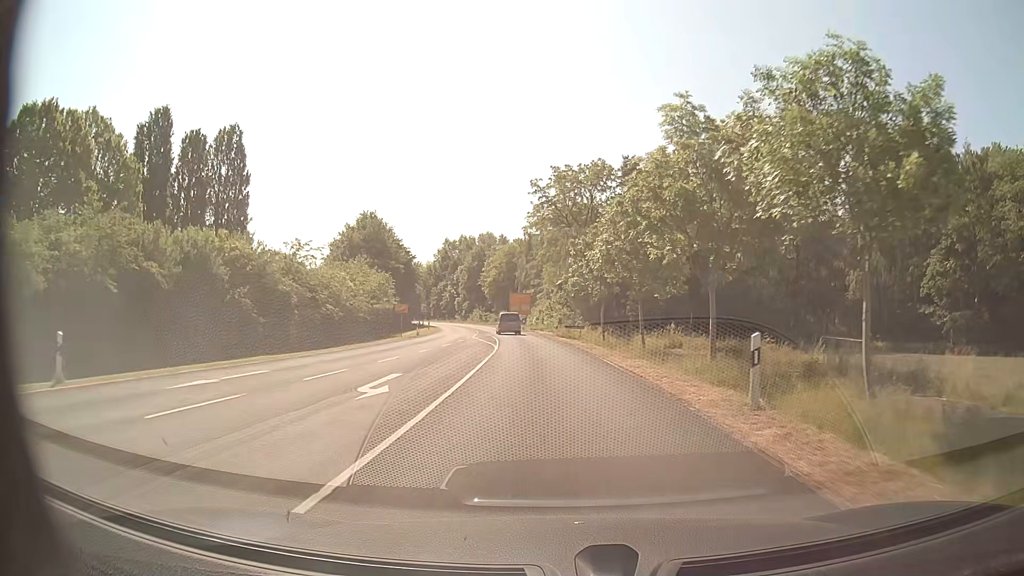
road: secondary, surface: asphalt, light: Day
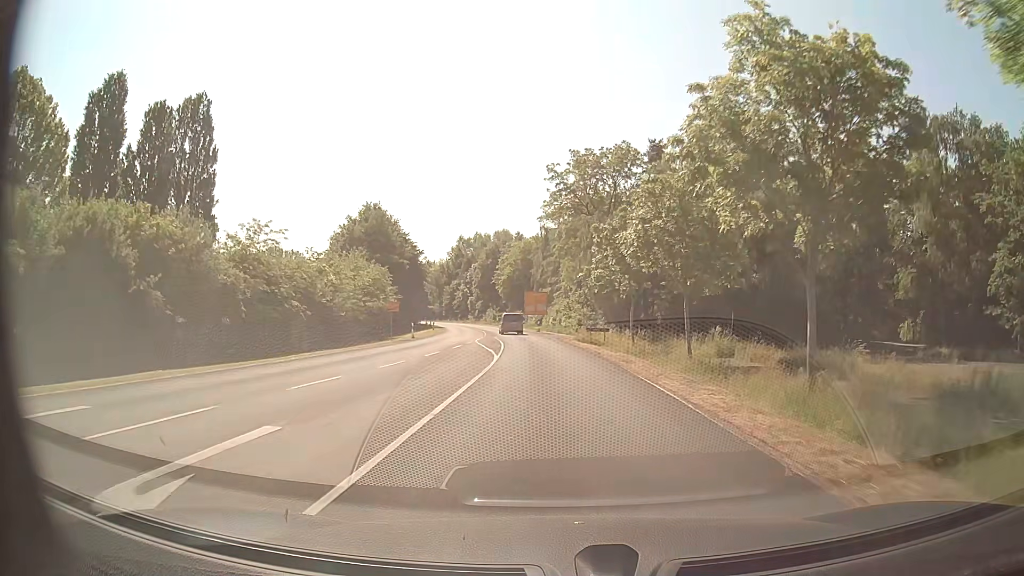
(-0.1, +8.1) m; -1°
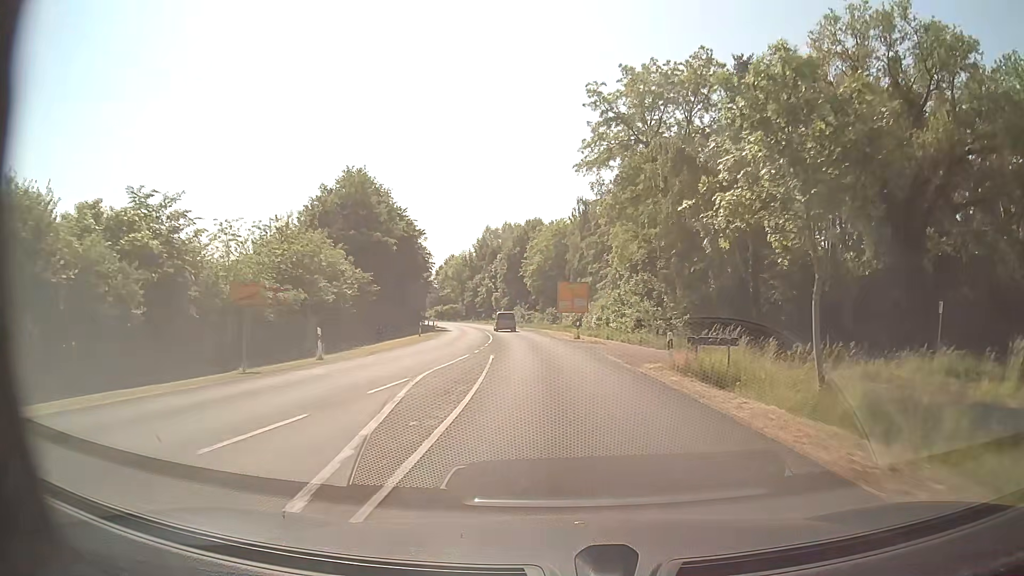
(-0.7, +24.3) m; -3°
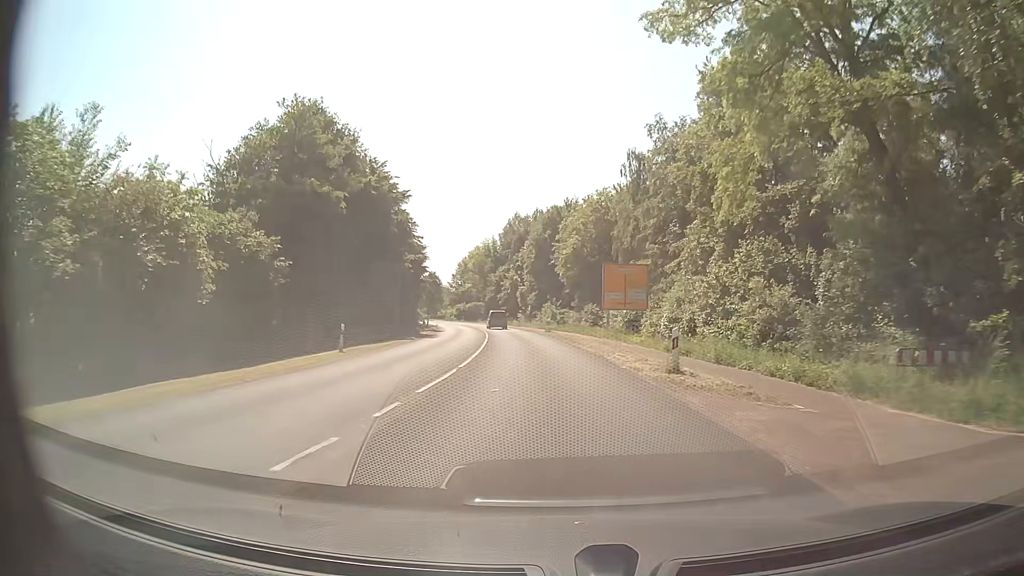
(-0.5, +24.3) m; -3°
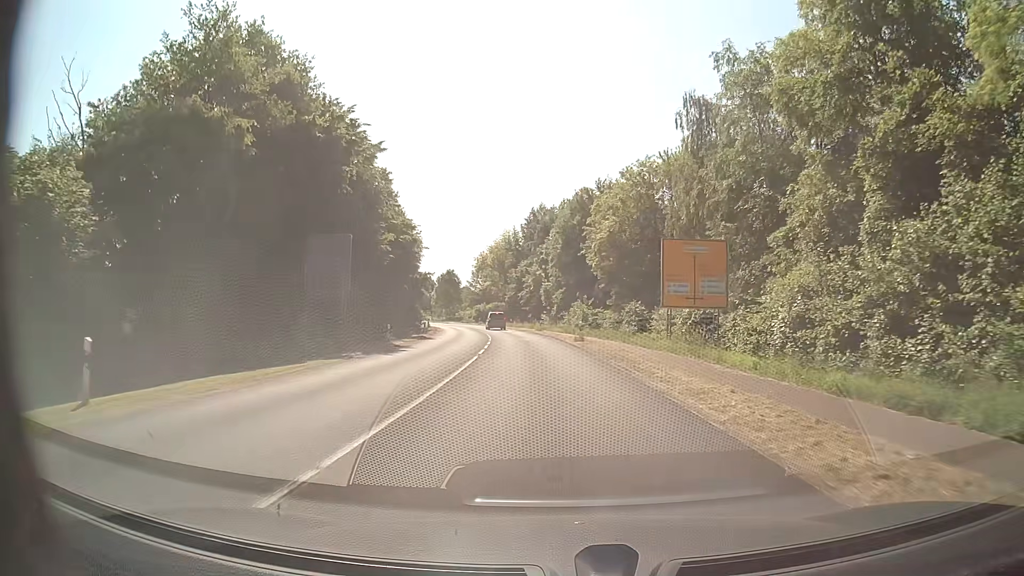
(-0.3, +16.2) m; -2°
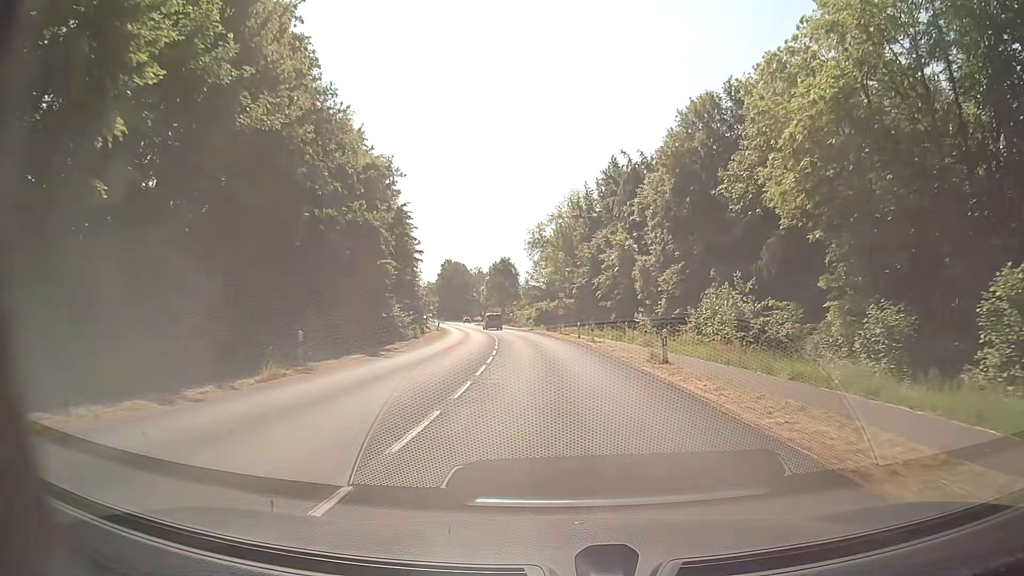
(-2.2, +39.8) m; -6°
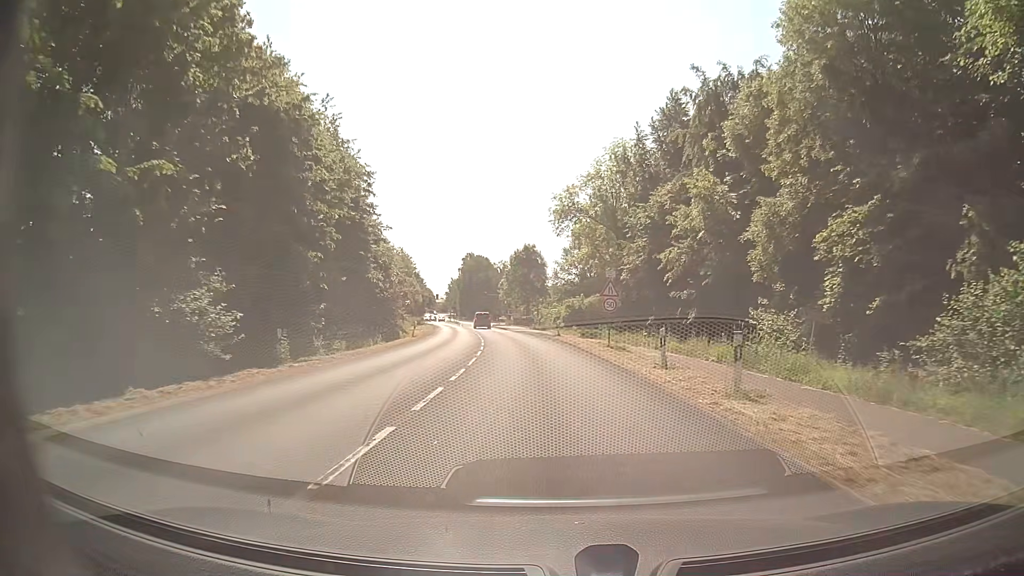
(-0.4, +23.8) m; -3°
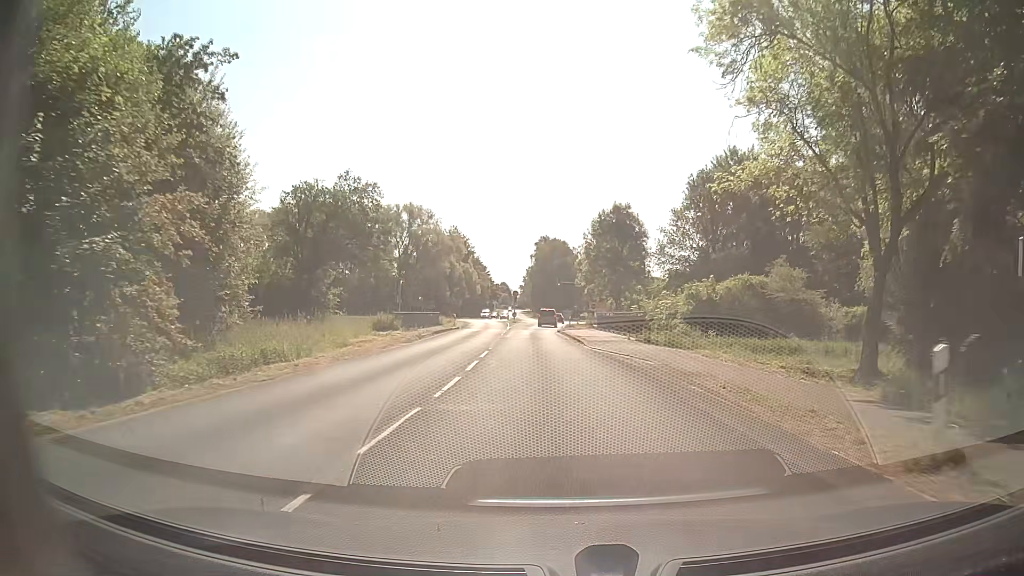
(-2.3, +38.8) m; -7°
(0, +10) (-1, +20) (-1, +30) (-2, +40) (-2, +50) (-2, +60) (-2, +70) (-1, +80) (-1, +90) (0, +100) m
